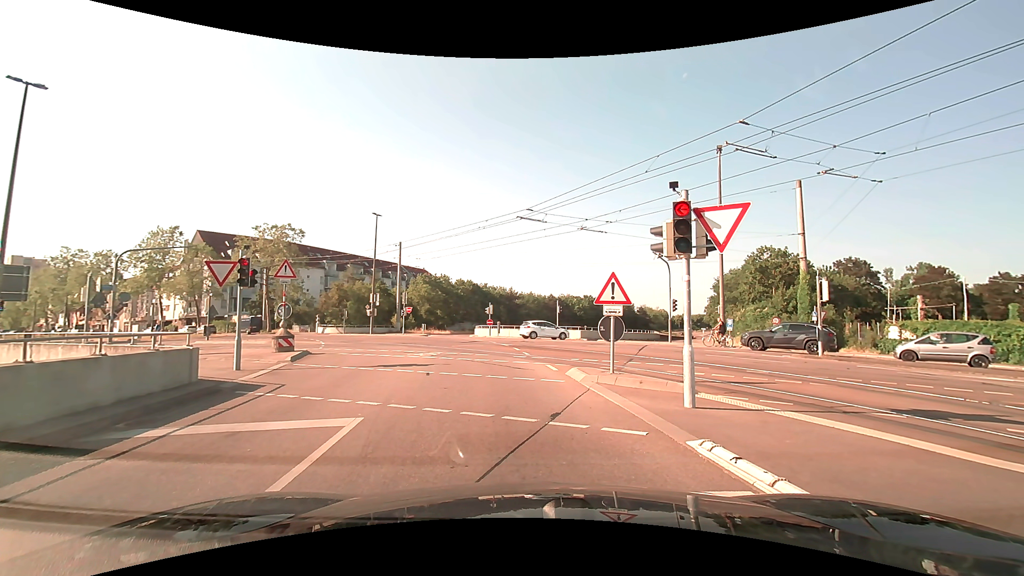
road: tertiary_link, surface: asphalt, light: Day
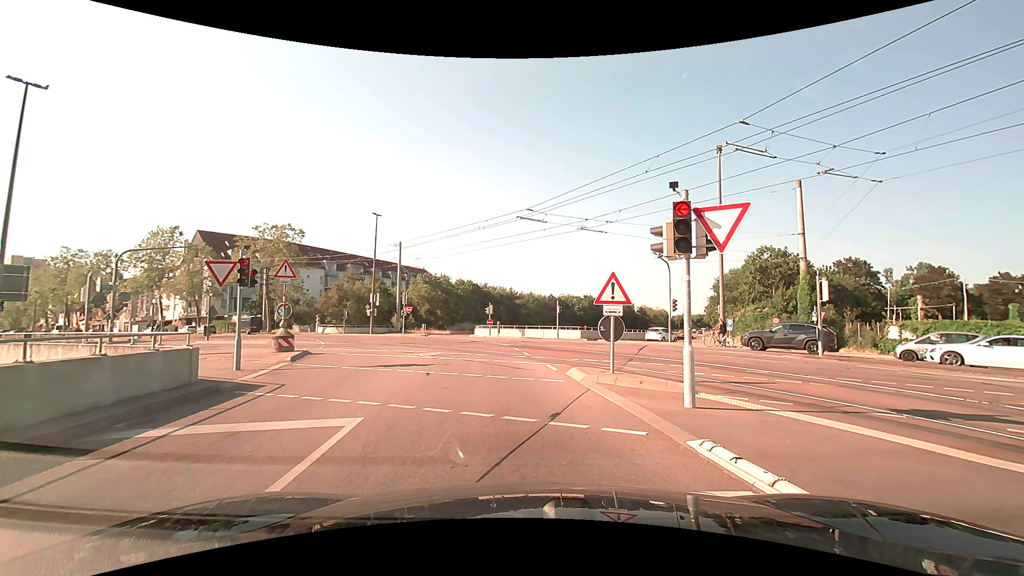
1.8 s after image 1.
(0.0, 0.0) m; 0°
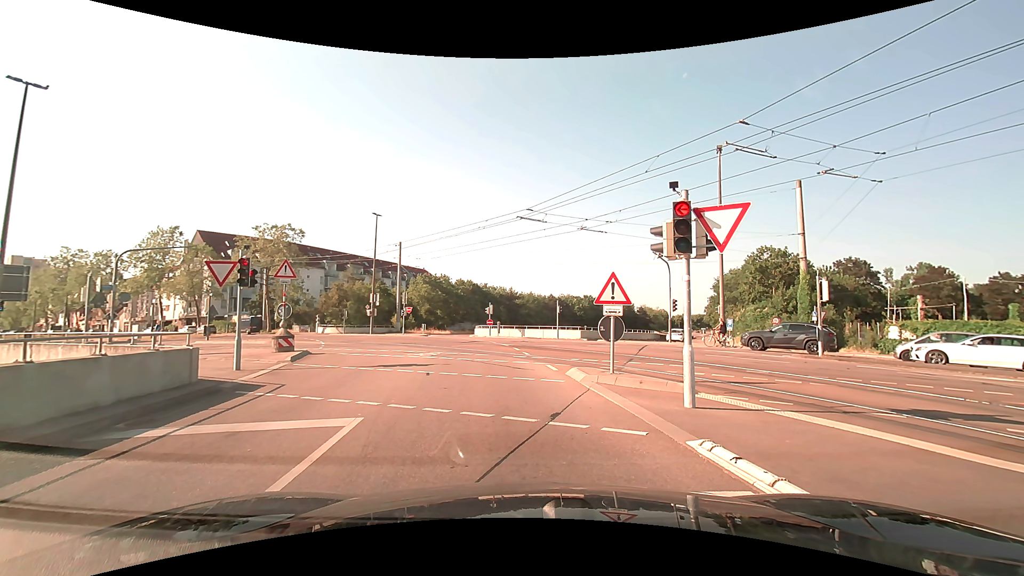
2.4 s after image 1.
(0.0, 0.0) m; 0°
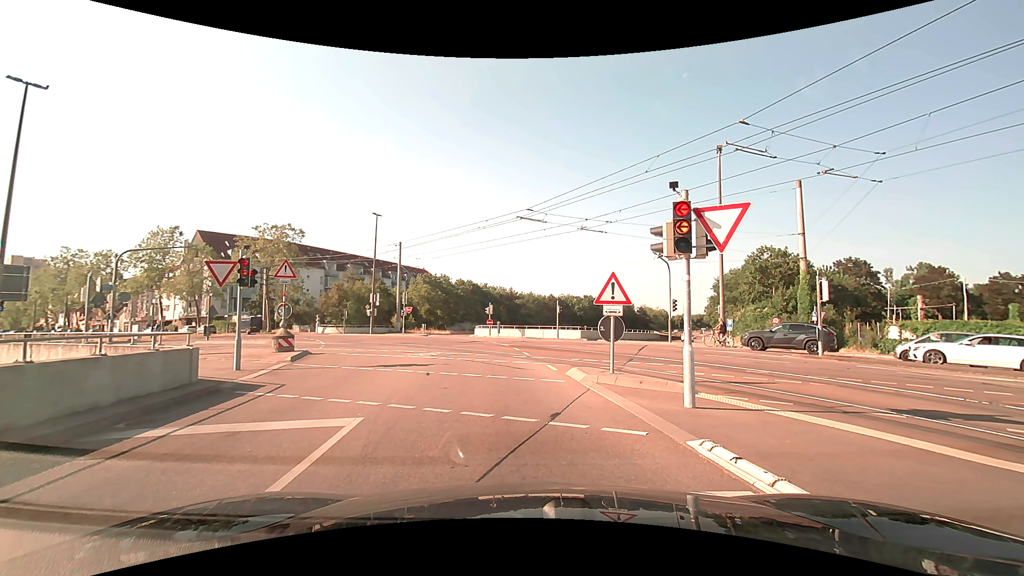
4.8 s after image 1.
(0.0, 0.0) m; 0°
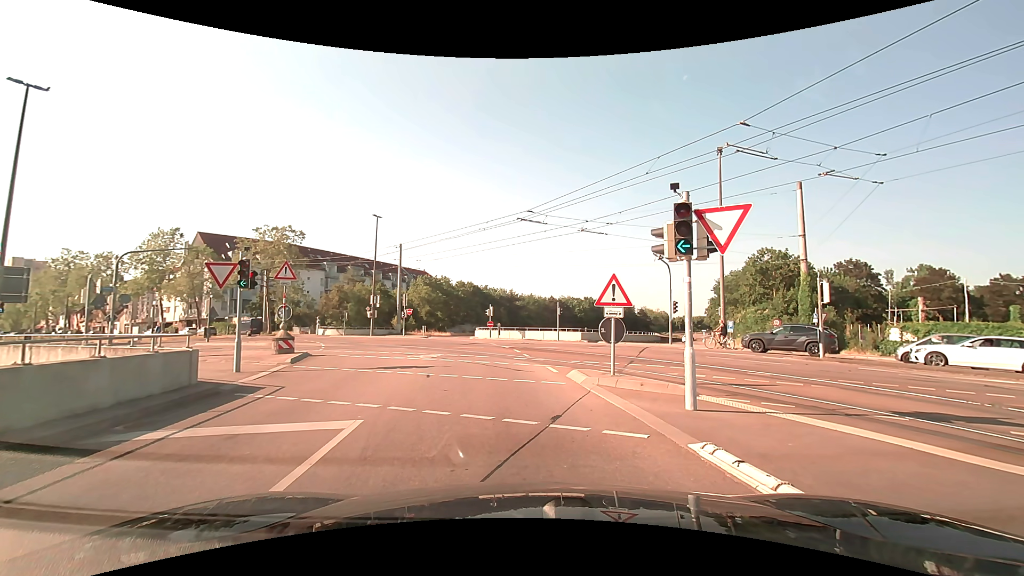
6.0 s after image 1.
(0.0, 0.0) m; 0°
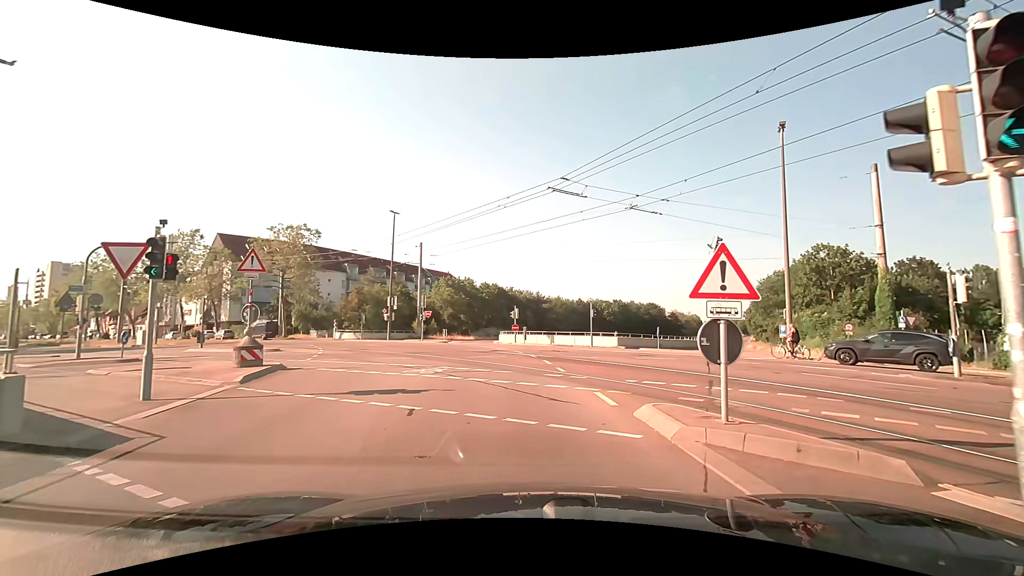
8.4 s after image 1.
(-0.2, +5.0) m; -5°
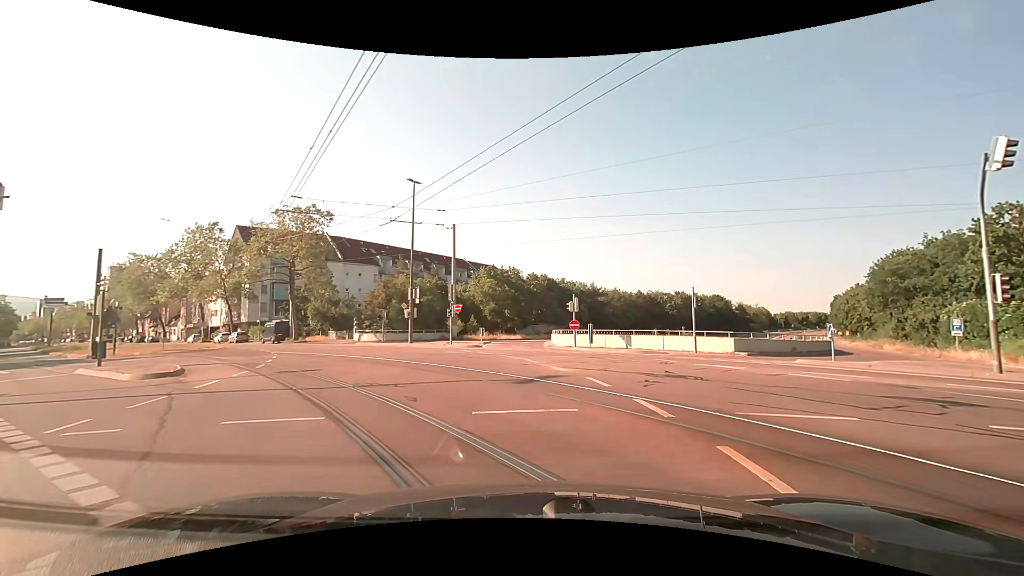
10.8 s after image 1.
(-0.6, +13.2) m; -6°
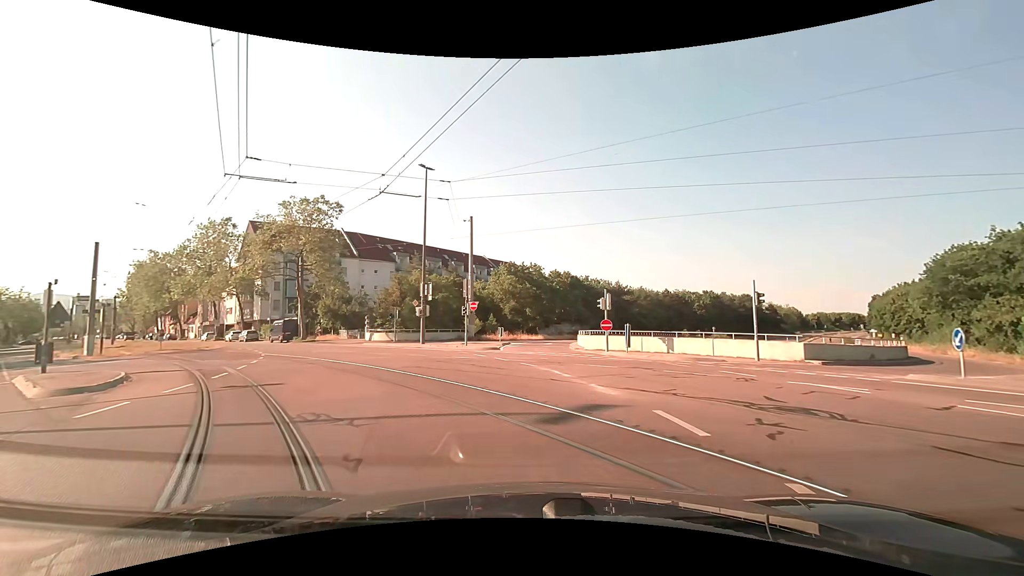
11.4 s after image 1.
(-0.1, +4.1) m; -2°
(-1, +10) (-3, +20) (-8, +28) (-14, +36) (-21, +44) (-27, +51) (-34, +58) (-41, +65) (-48, +73) (-55, +80) m
